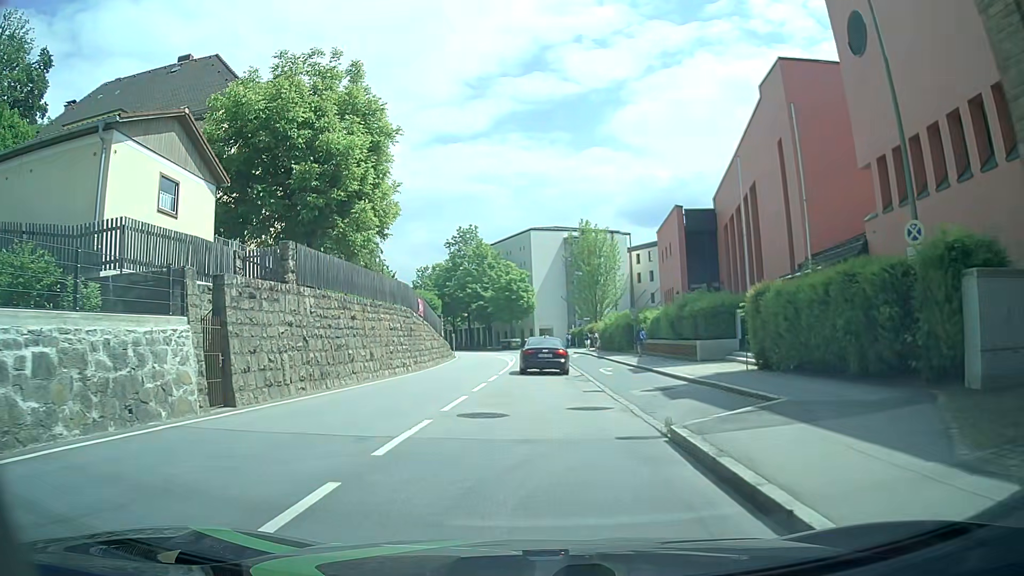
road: tertiary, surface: asphalt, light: Day
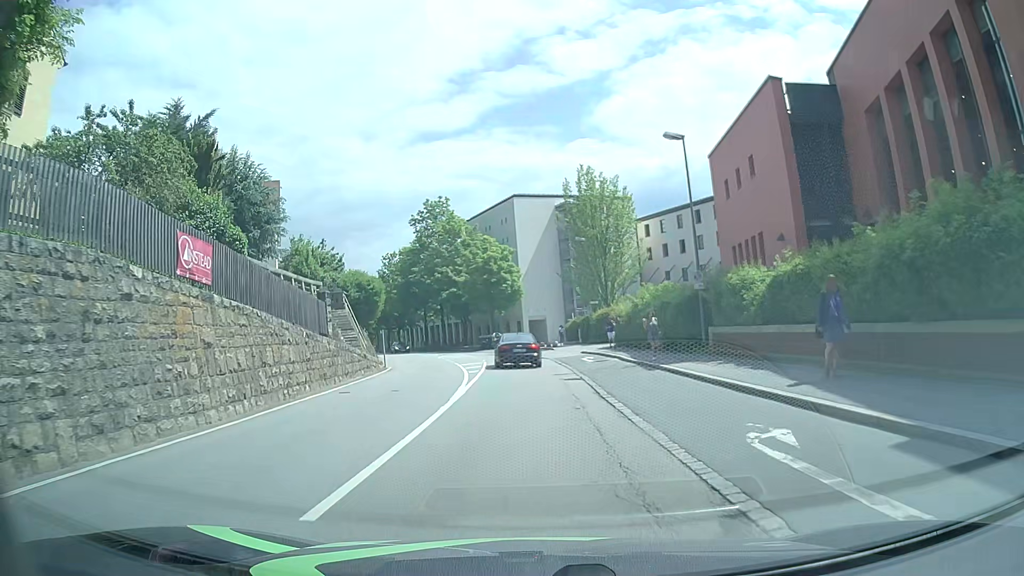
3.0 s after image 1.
(+0.2, +20.9) m; +2°
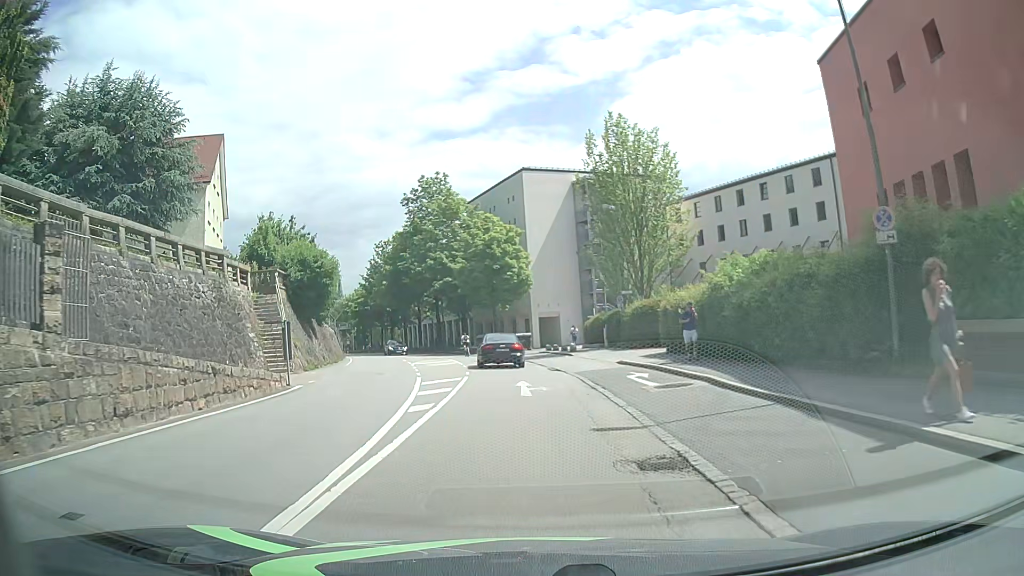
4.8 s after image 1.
(-0.4, +13.2) m; -2°
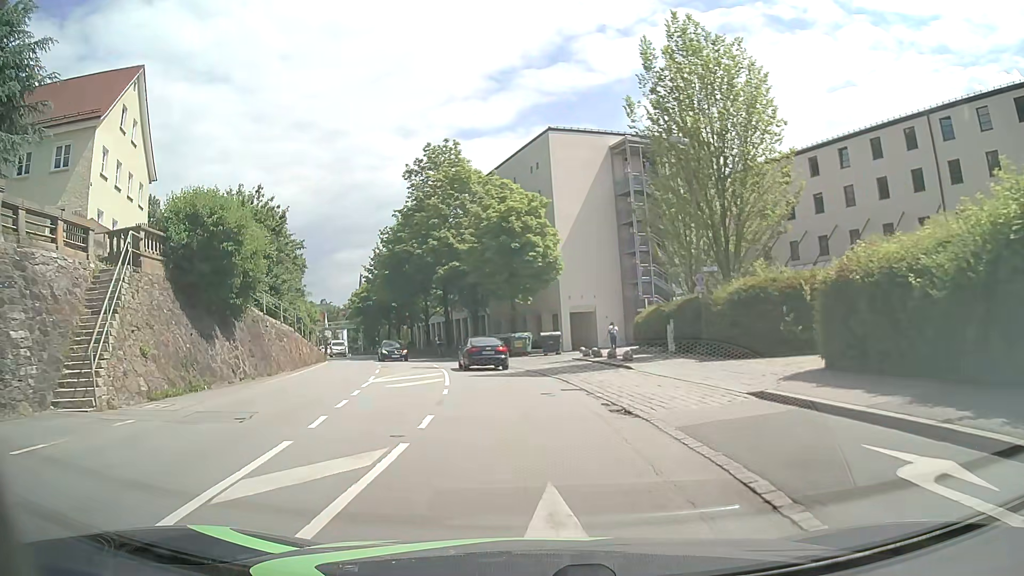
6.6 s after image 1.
(-0.3, +13.4) m; -3°
(0, +10) (-1, +20) (-2, +30) (-4, +40) (-7, +49) (-10, +59) (-14, +68) (-18, +77) (-22, +86) (-27, +95) m
